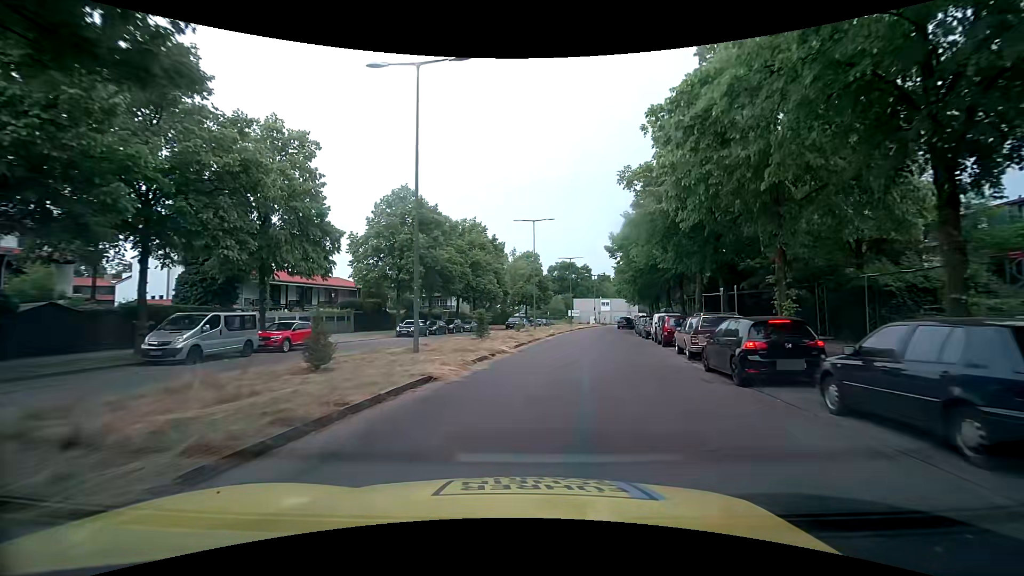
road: residential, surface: asphalt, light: Day
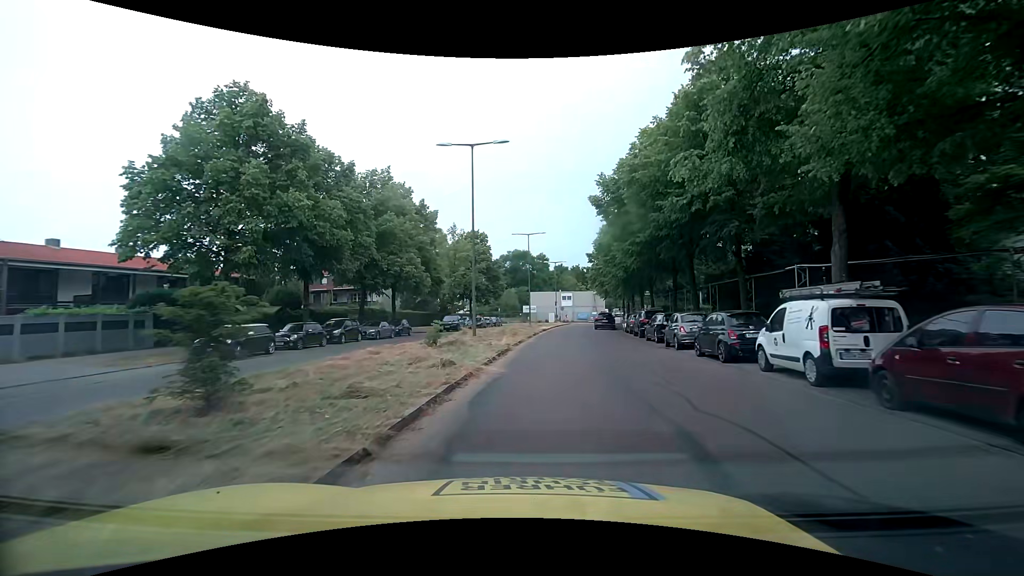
(+1.0, +19.9) m; +6°
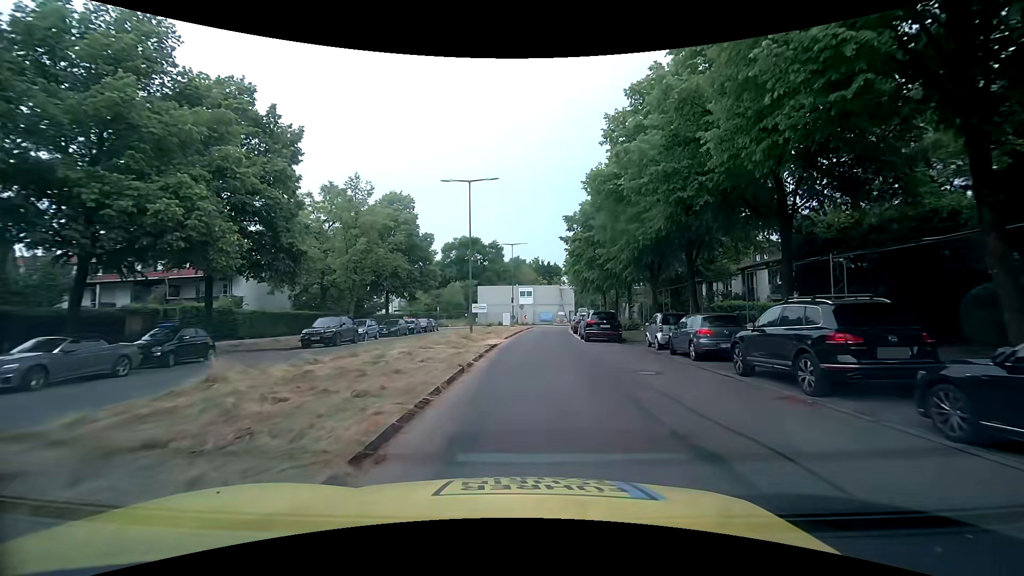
(+0.8, +22.1) m; +4°
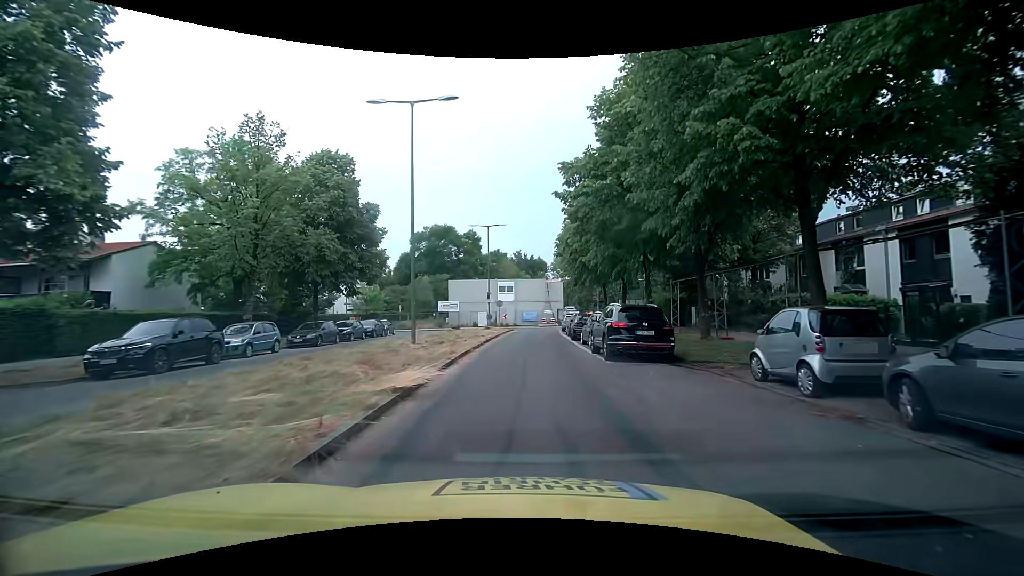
(+0.5, +12.1) m; +4°
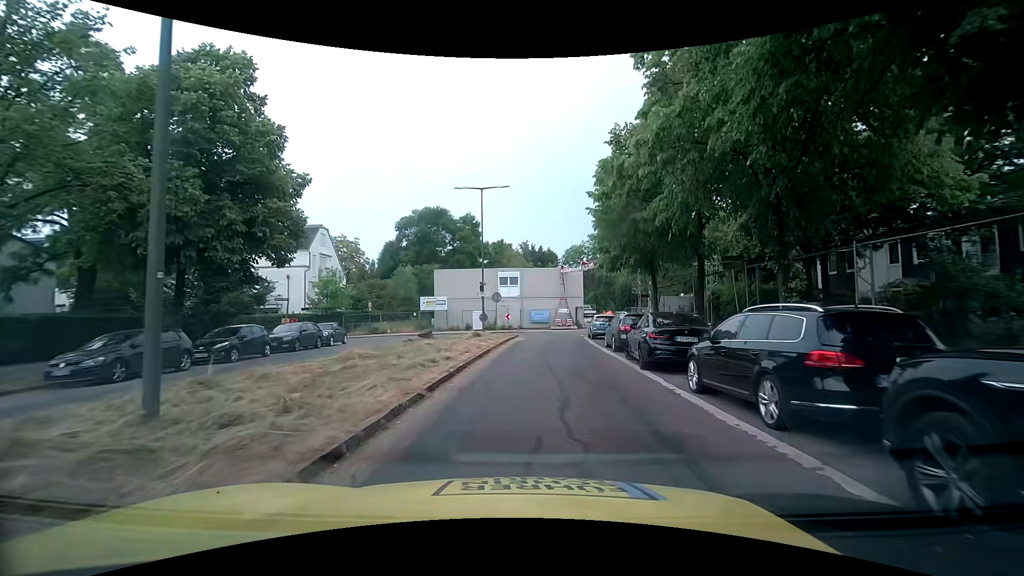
(-0.3, +14.6) m; -1°
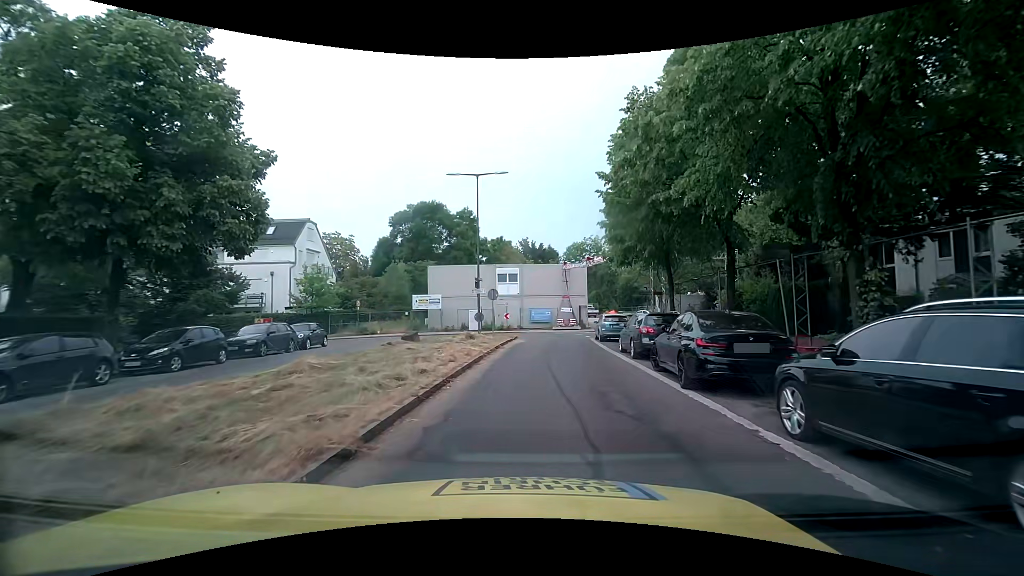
(0.0, +3.2) m; 0°
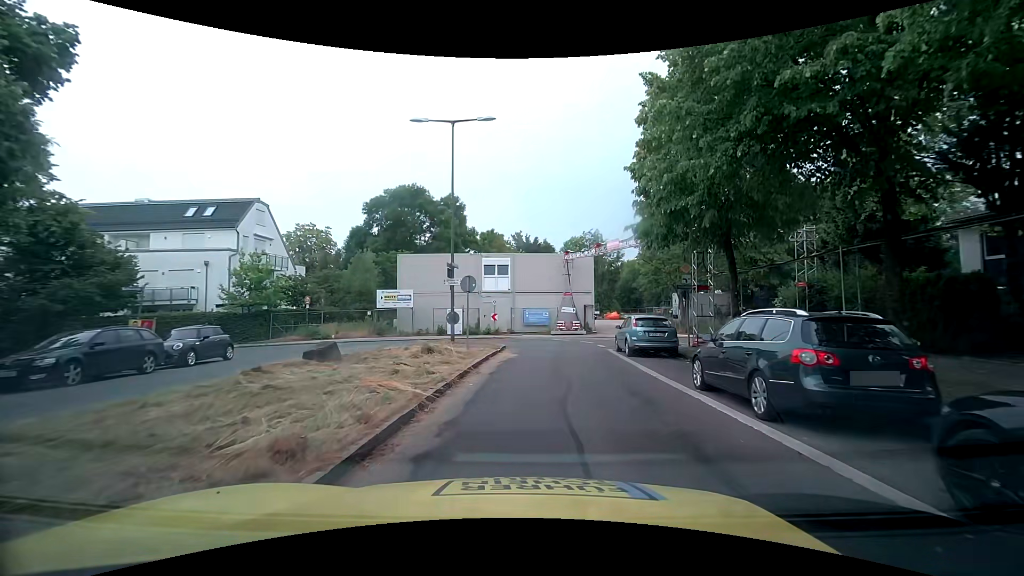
(-0.1, +8.7) m; 0°
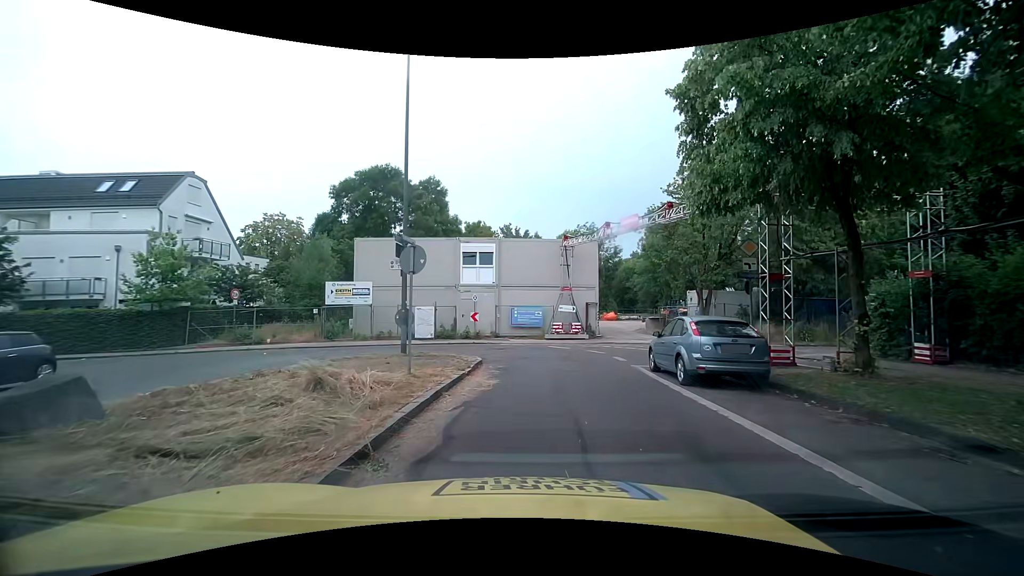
(0.0, +7.1) m; 0°
